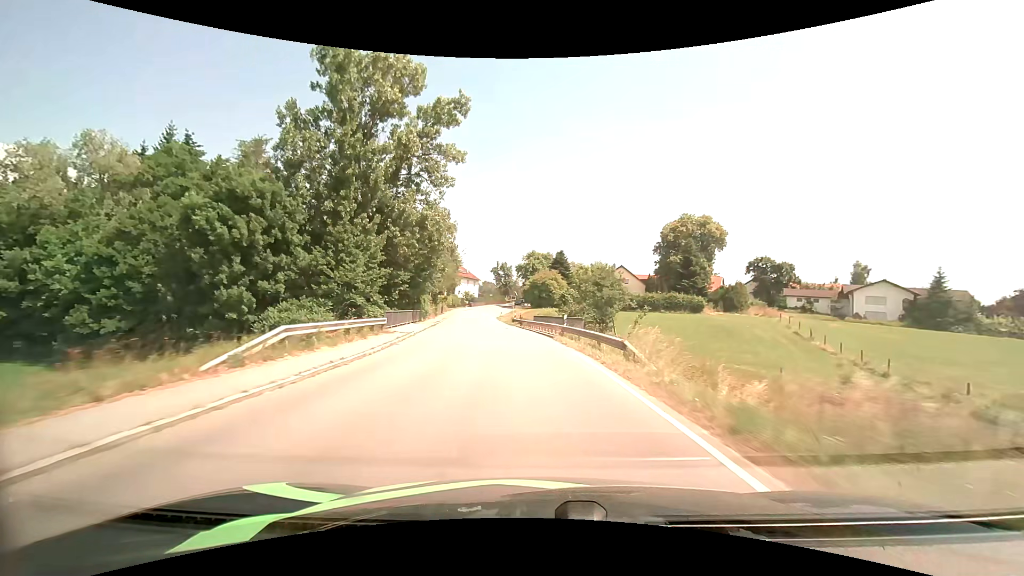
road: secondary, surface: asphalt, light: Day
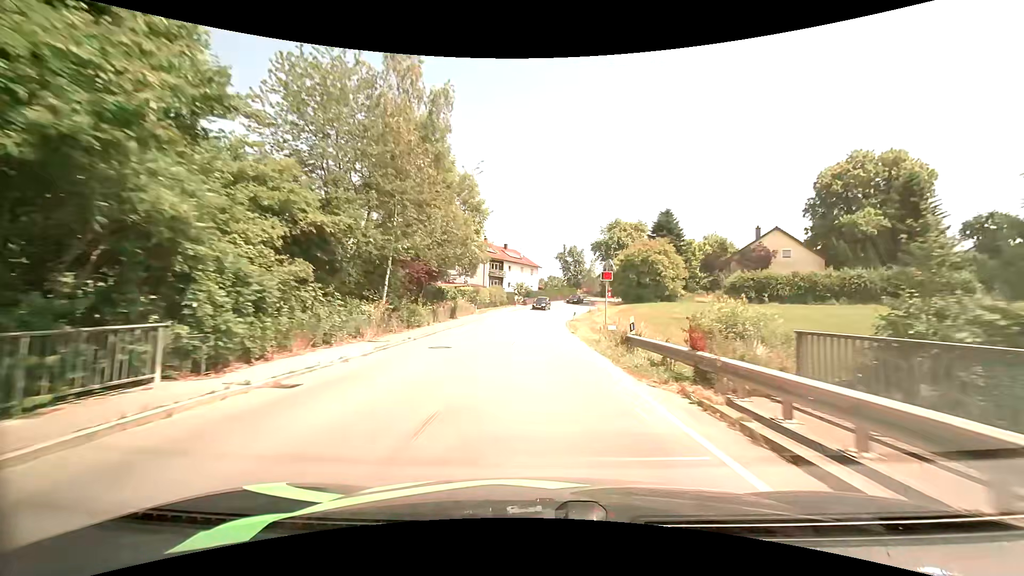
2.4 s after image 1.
(-3.1, +37.9) m; -8°
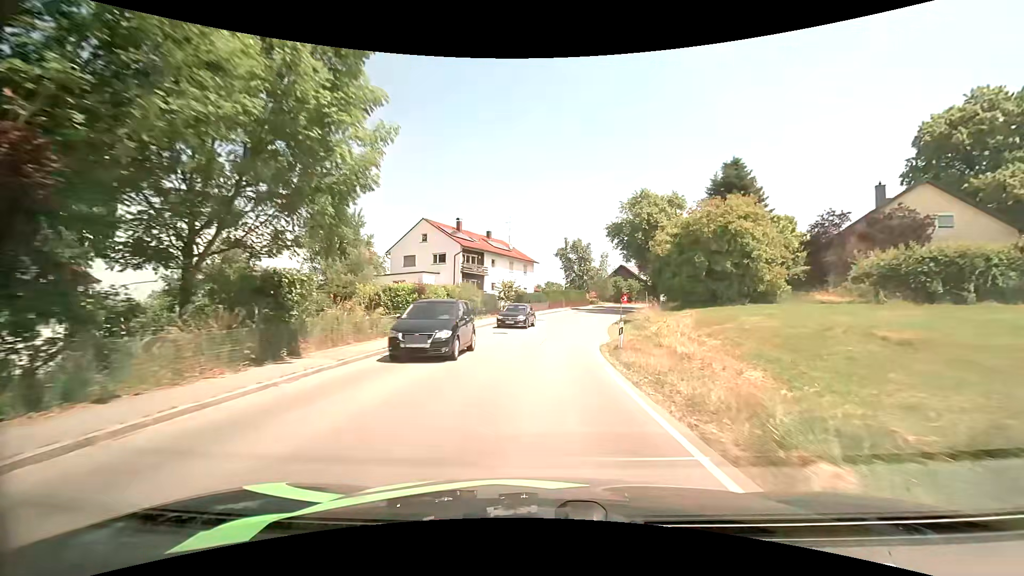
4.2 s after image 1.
(0.0, +23.9) m; 0°
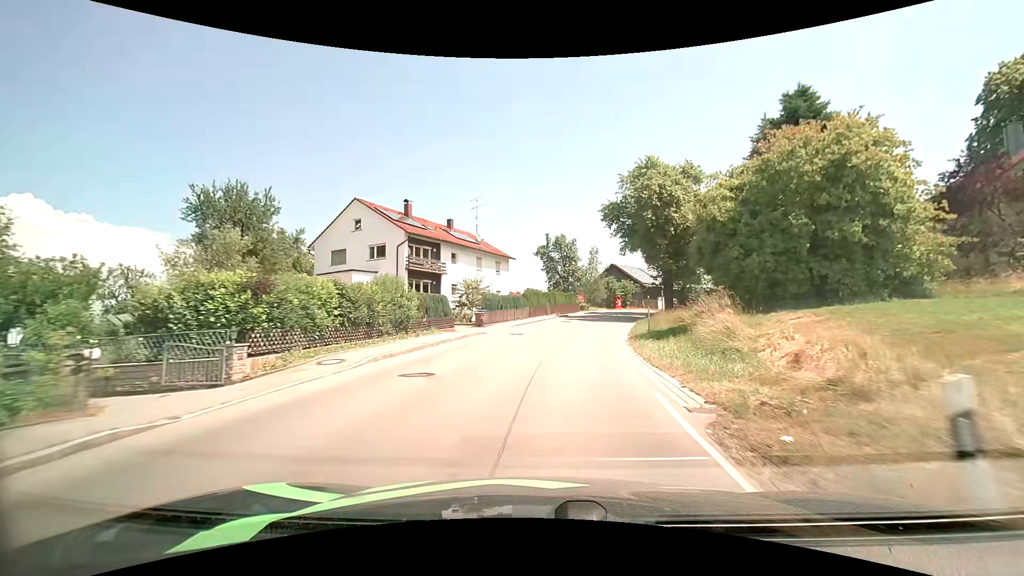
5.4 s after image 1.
(+0.1, +14.5) m; +2°
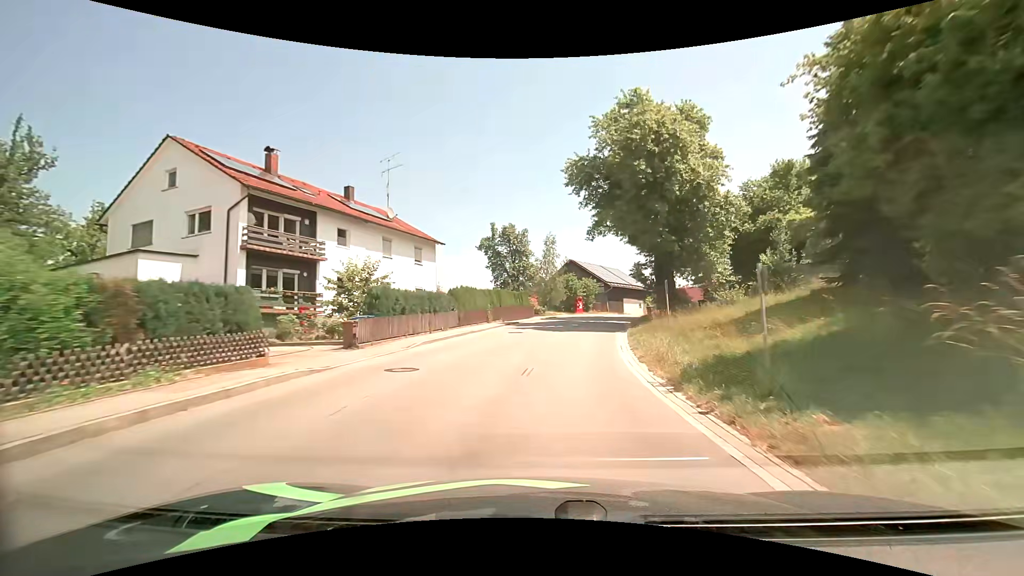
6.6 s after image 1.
(+0.6, +15.0) m; +5°
(0, +10) (+1, +20) (+3, +30) (+5, +40) (+8, +49) (+12, +58) (+17, +67) (+22, +76) (+27, +84) (+33, +93) m
